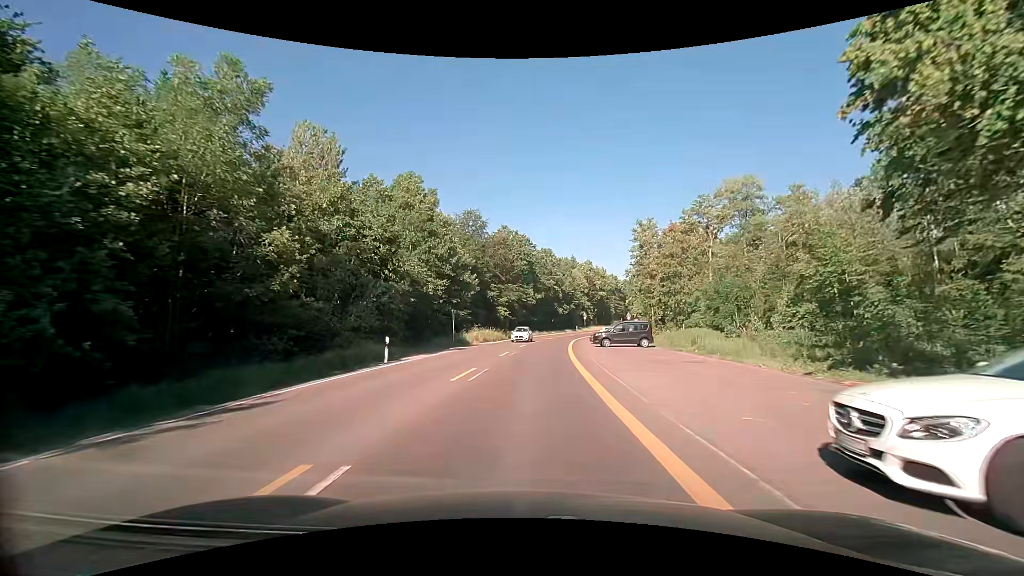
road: secondary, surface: asphalt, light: Day
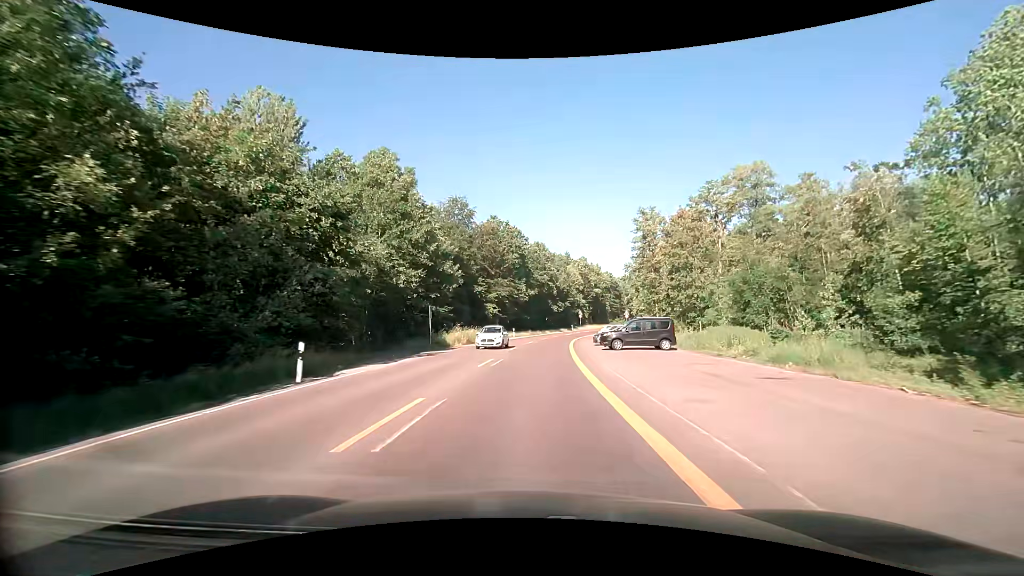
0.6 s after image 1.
(+0.1, +7.5) m; +1°
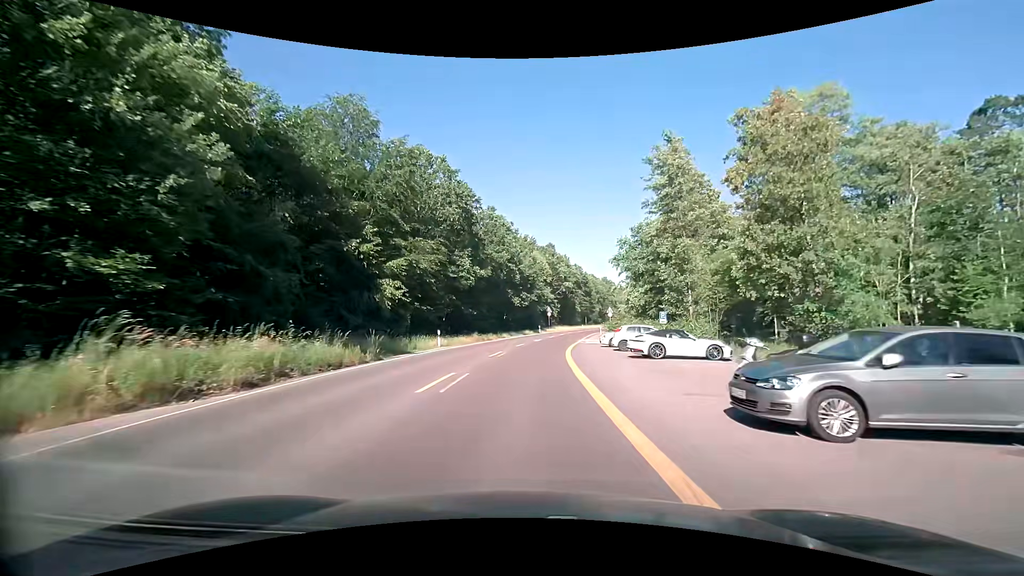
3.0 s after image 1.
(+1.1, +31.0) m; +4°
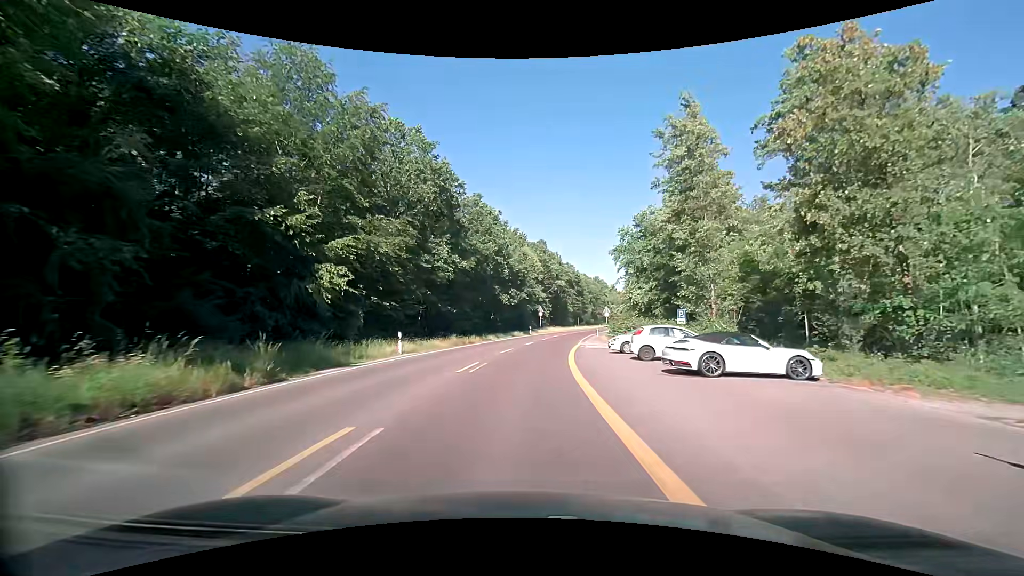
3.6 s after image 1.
(+0.1, +7.6) m; +1°
(0, +10) (+1, +20) (+1, +30) (+2, +40) (+4, +50) (+5, +60) (+7, +70) (+9, +79) (+11, +89) (+13, +99) m
